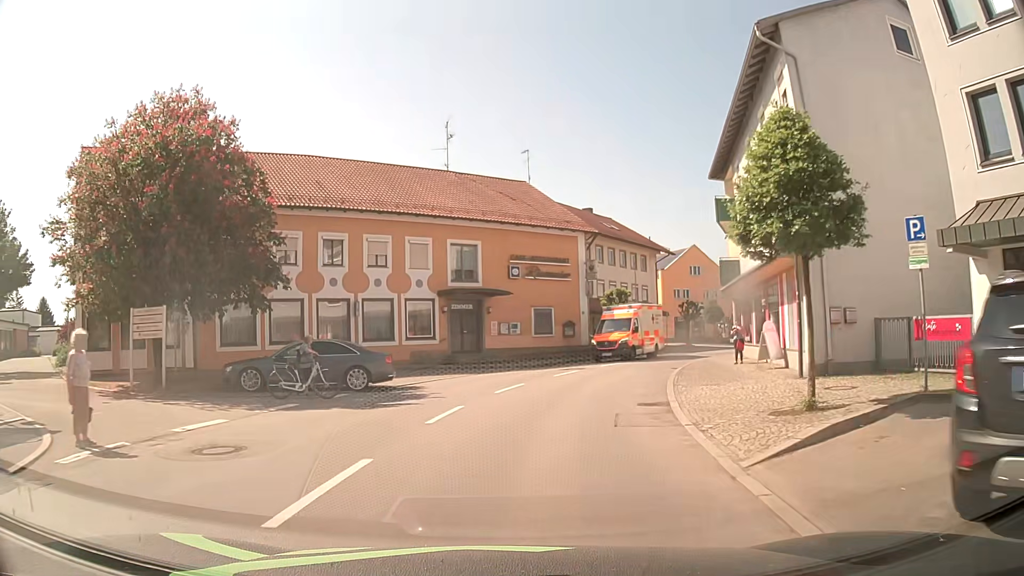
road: secondary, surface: asphalt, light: Day
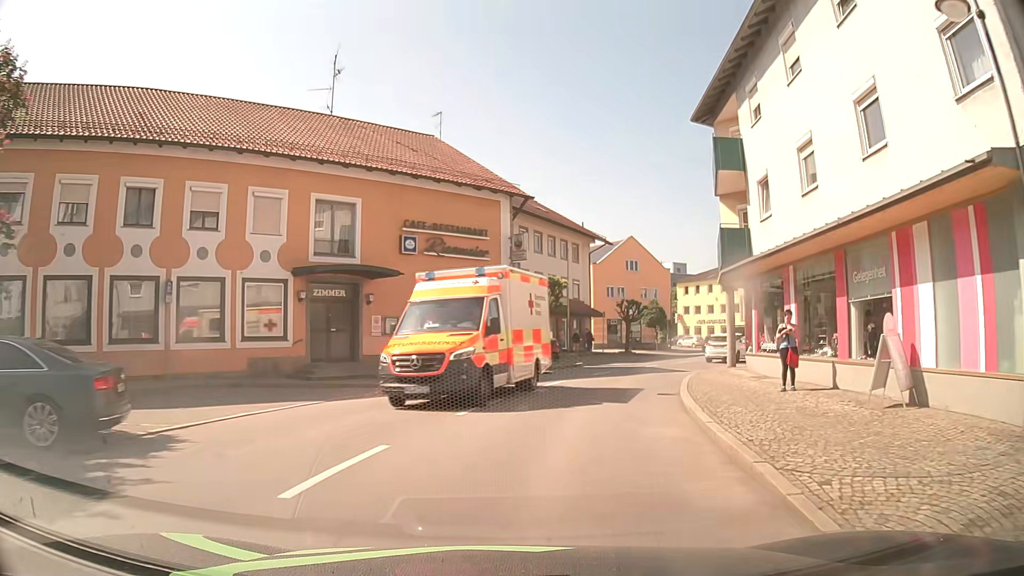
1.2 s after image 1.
(+0.6, +10.9) m; +7°
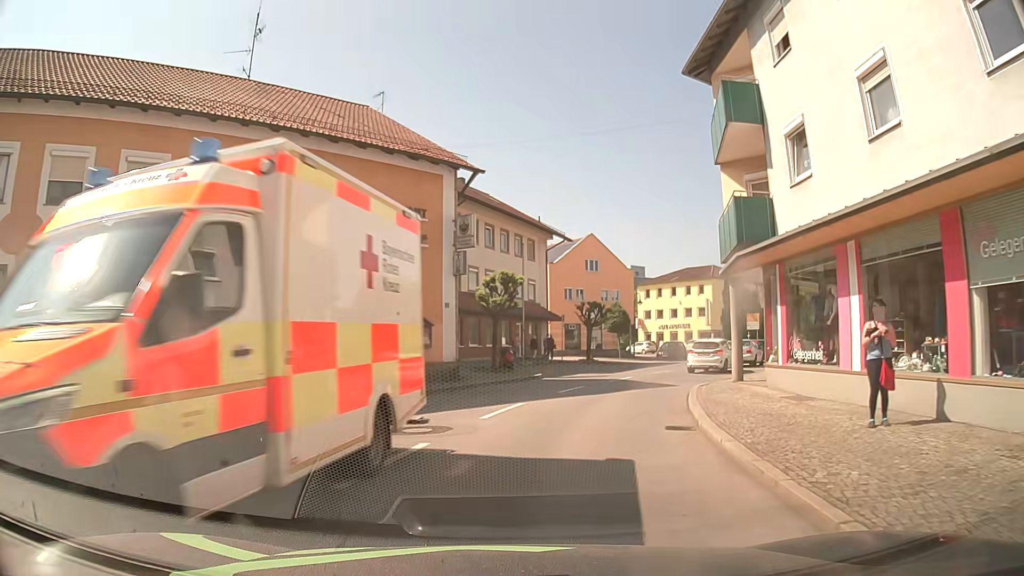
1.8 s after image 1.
(+0.2, +5.4) m; +5°
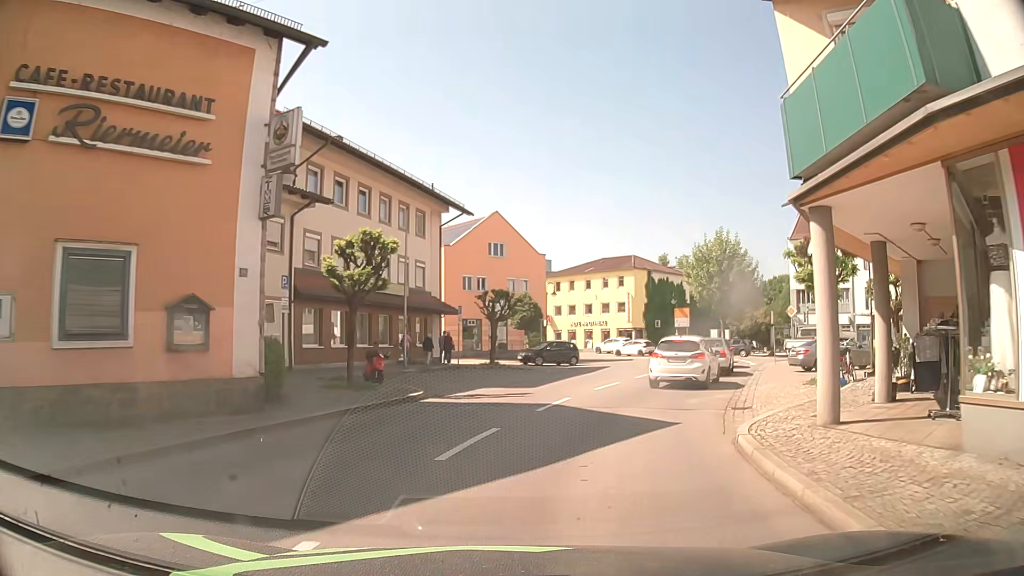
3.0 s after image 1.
(+0.7, +10.1) m; +7°
